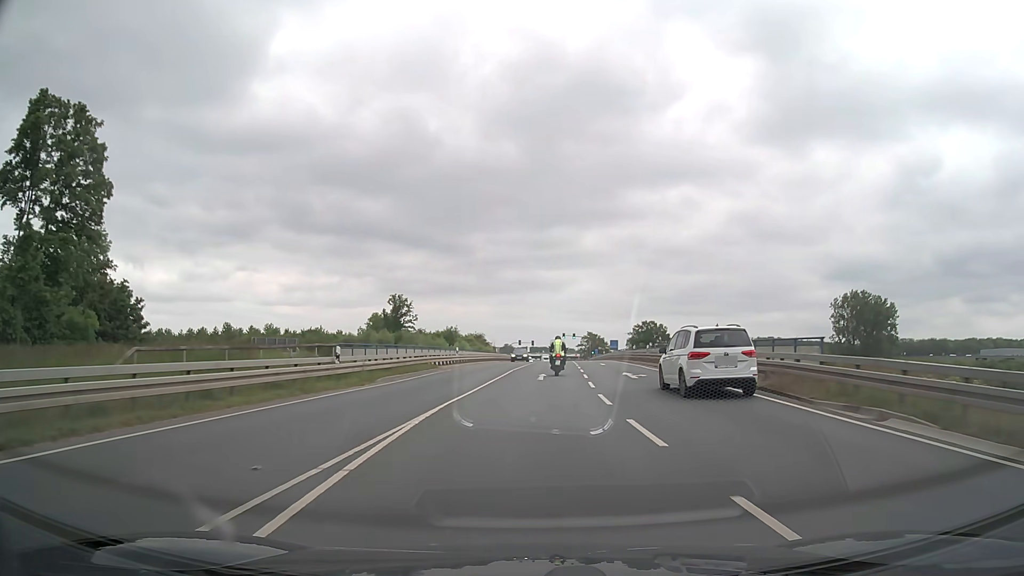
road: secondary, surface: asphalt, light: Day
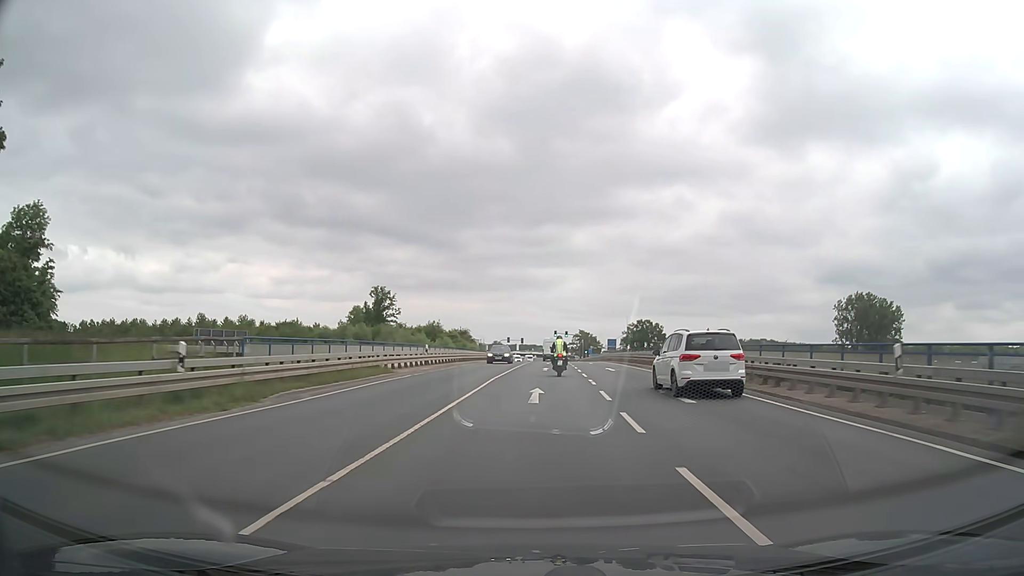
(+0.1, +10.0) m; +1°
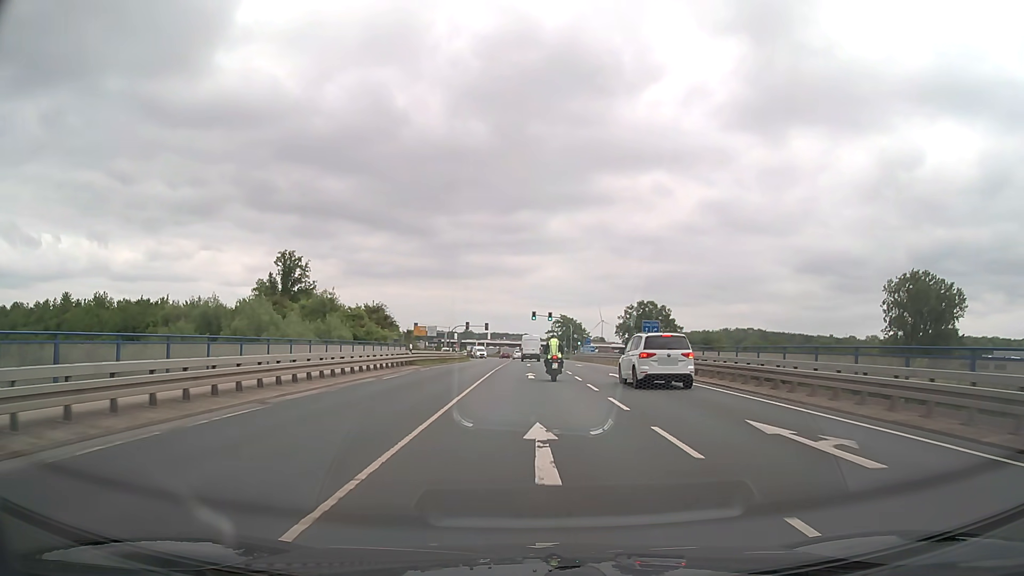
(+1.3, +48.5) m; +3°
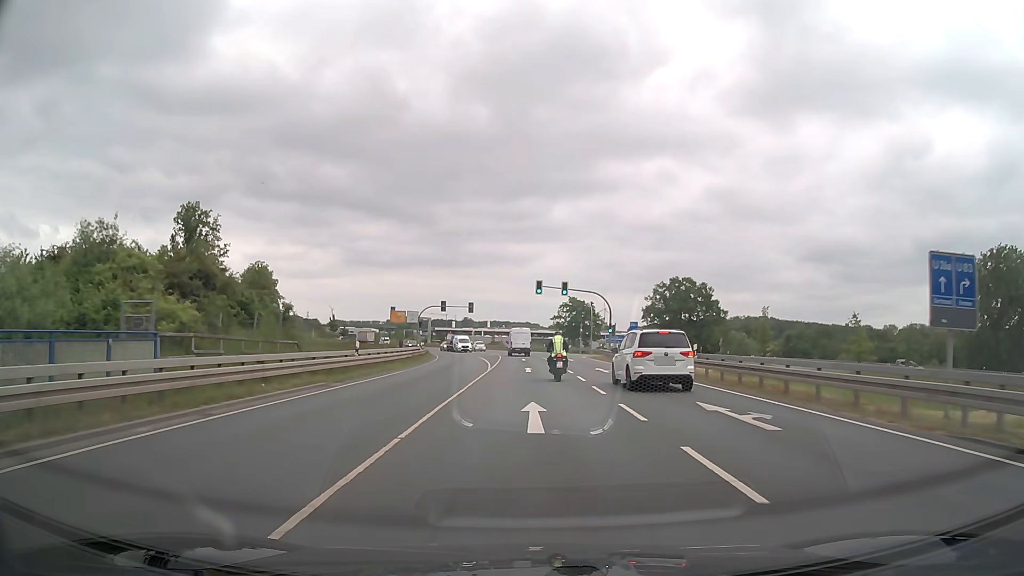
(0.0, +37.0) m; 0°
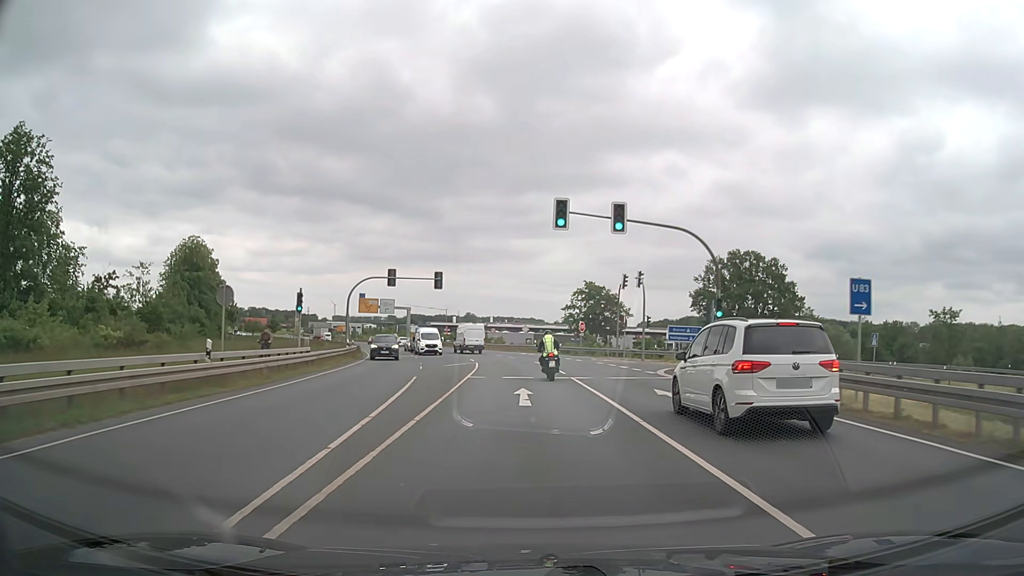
(-0.1, +35.8) m; 0°
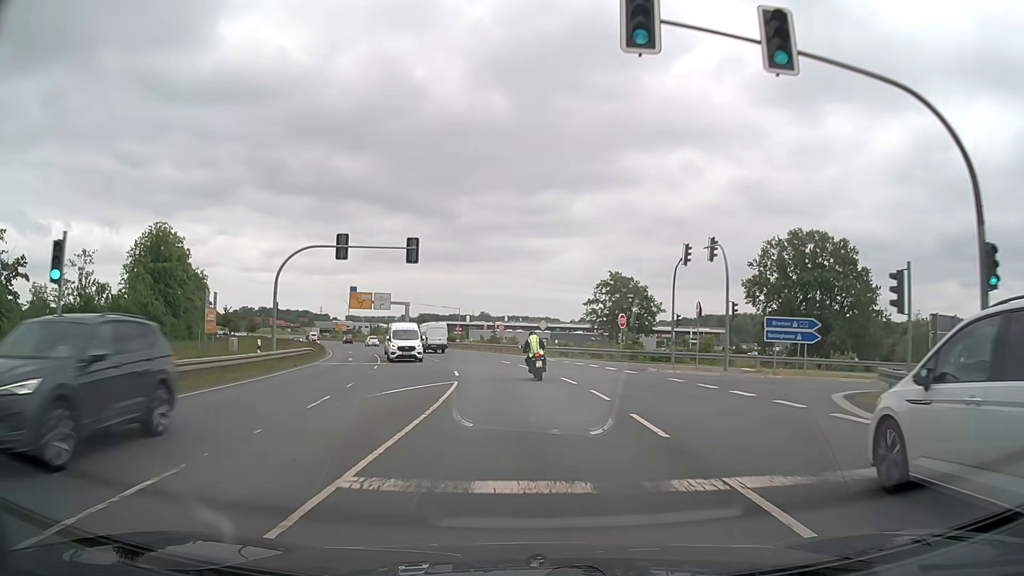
(-0.2, +17.8) m; -1°
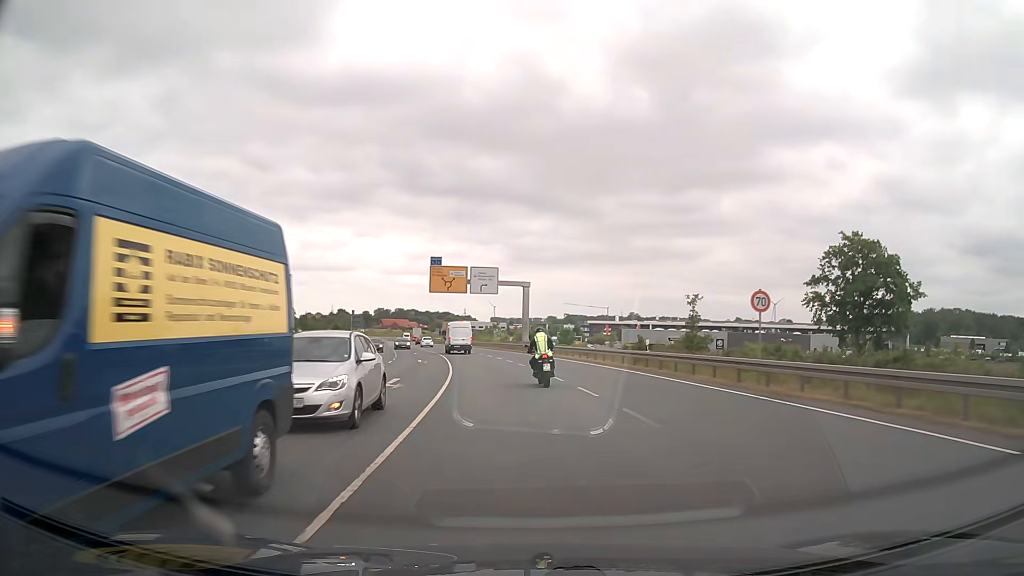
(-4.6, +45.1) m; -12°
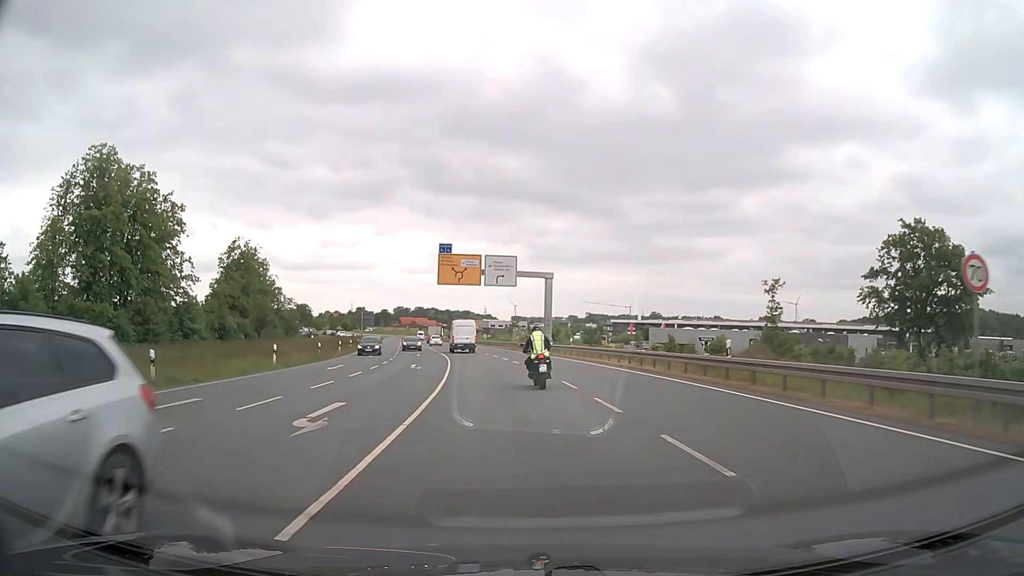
(-0.1, +9.3) m; -2°
(0, +10) (-1, +20) (-2, +30) (-3, +40) (-4, +50) (-6, +60) (-8, +69) (-9, +79) (-11, +89) (-13, +99) m
